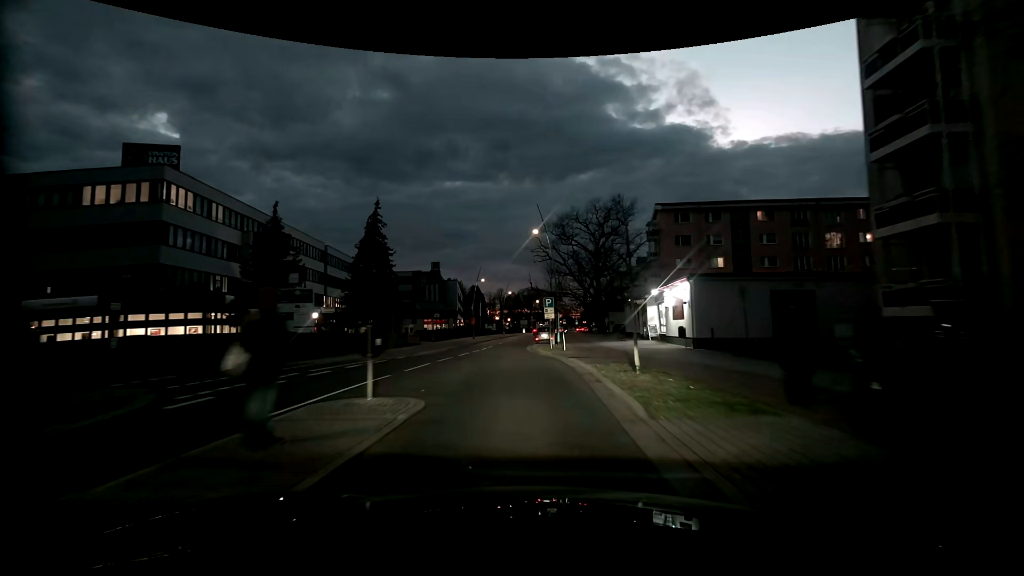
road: tertiary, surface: asphalt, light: Dusk
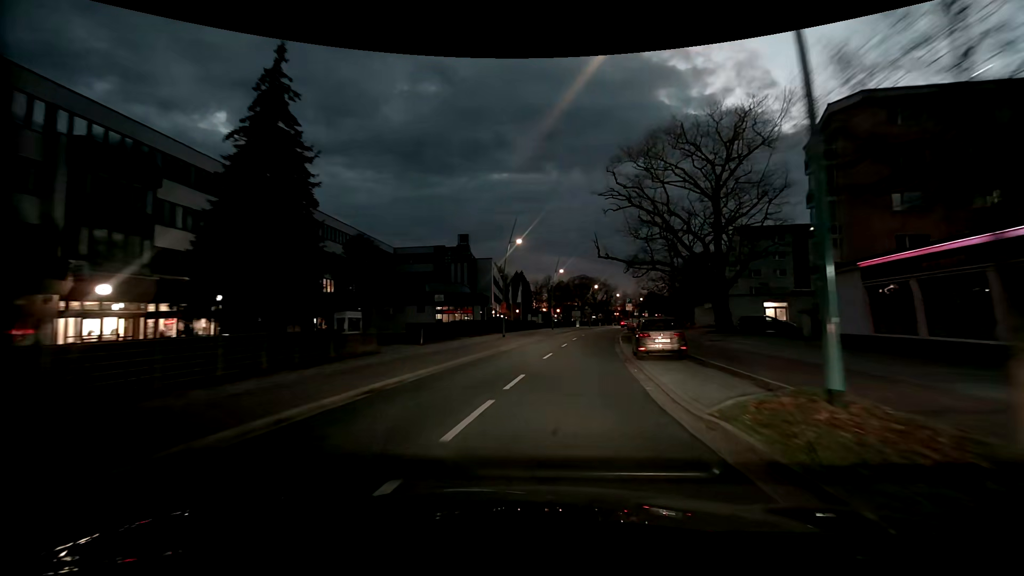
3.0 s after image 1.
(-2.0, +27.8) m; -5°
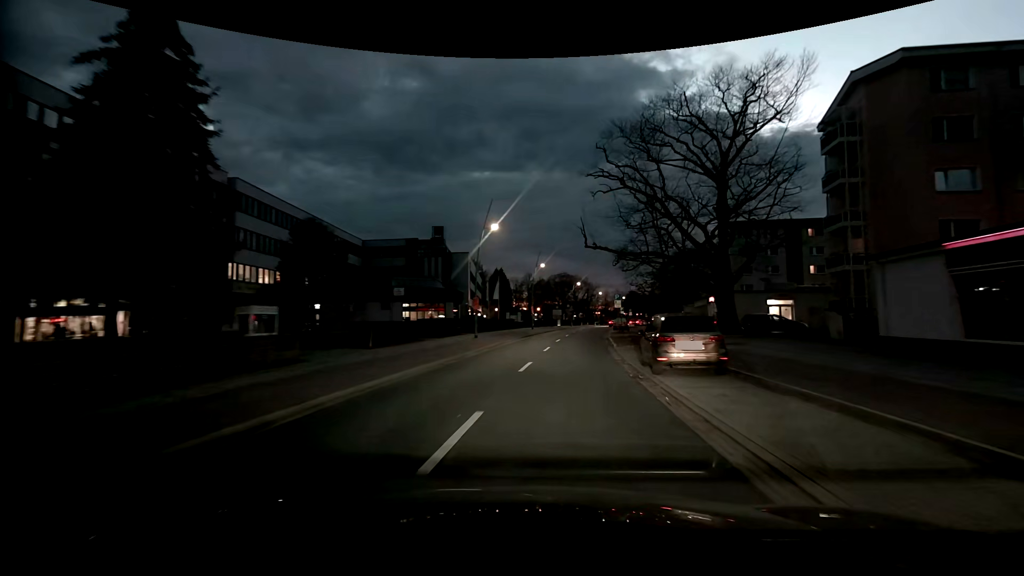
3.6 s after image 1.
(+0.1, +5.8) m; +3°
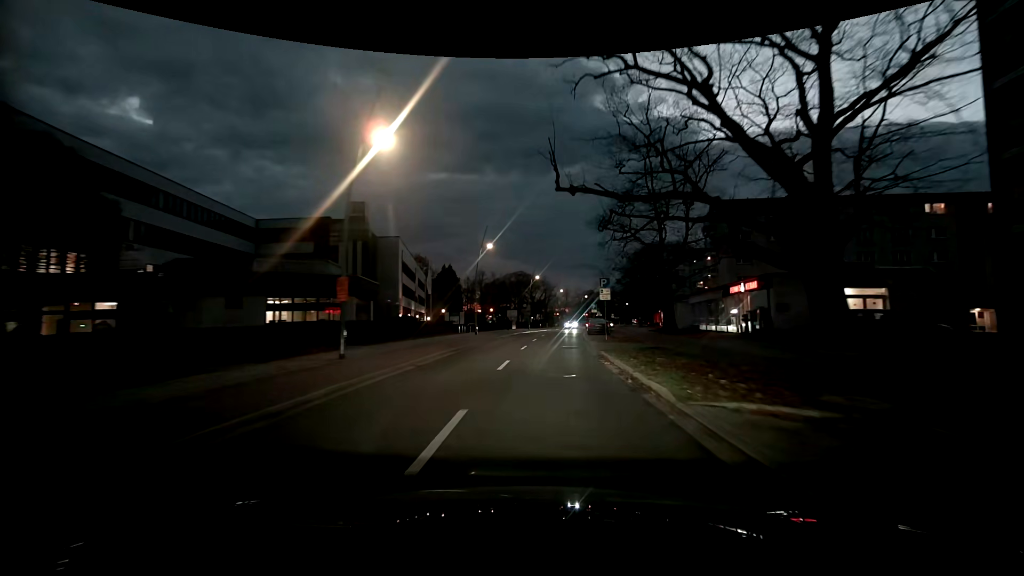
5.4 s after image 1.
(+0.8, +18.1) m; +4°
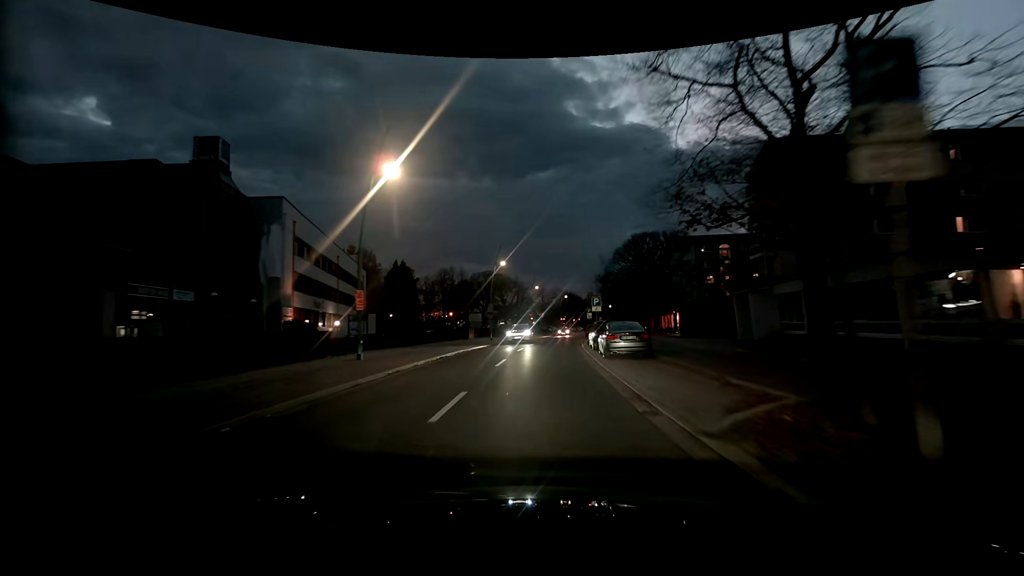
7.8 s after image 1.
(+0.6, +24.7) m; +3°
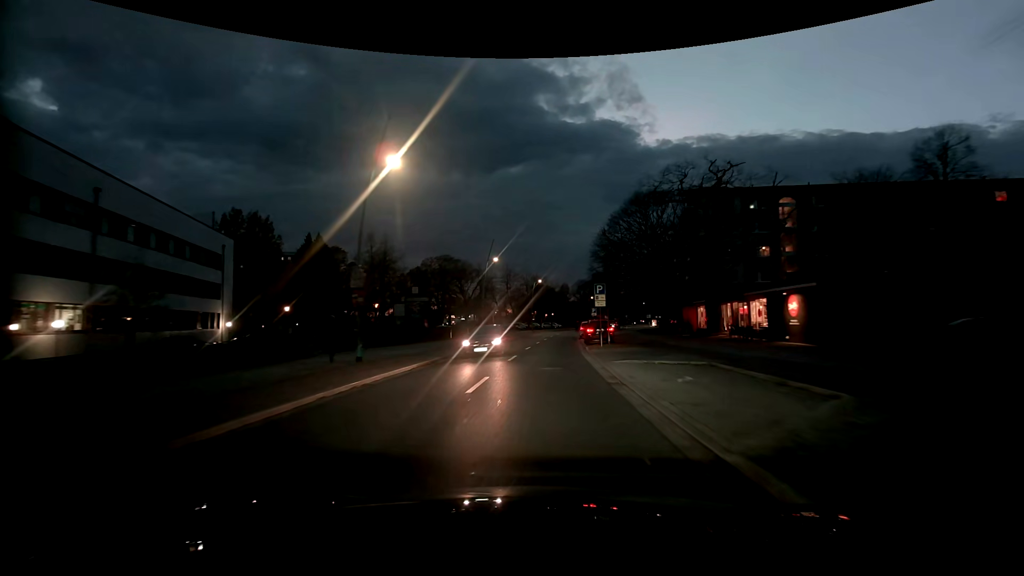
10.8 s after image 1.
(+0.8, +33.2) m; +3°
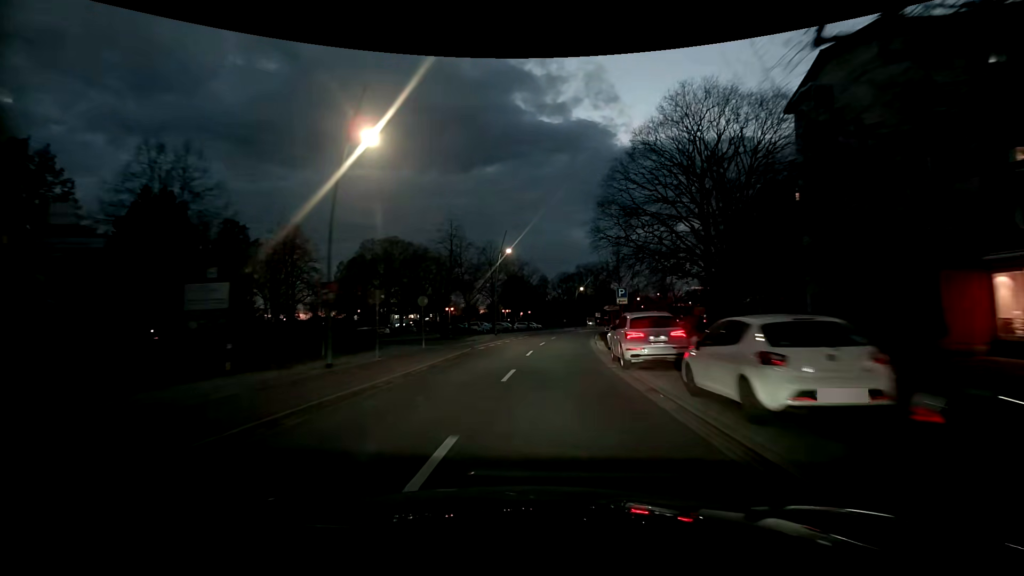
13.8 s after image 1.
(+0.8, +33.9) m; +3°
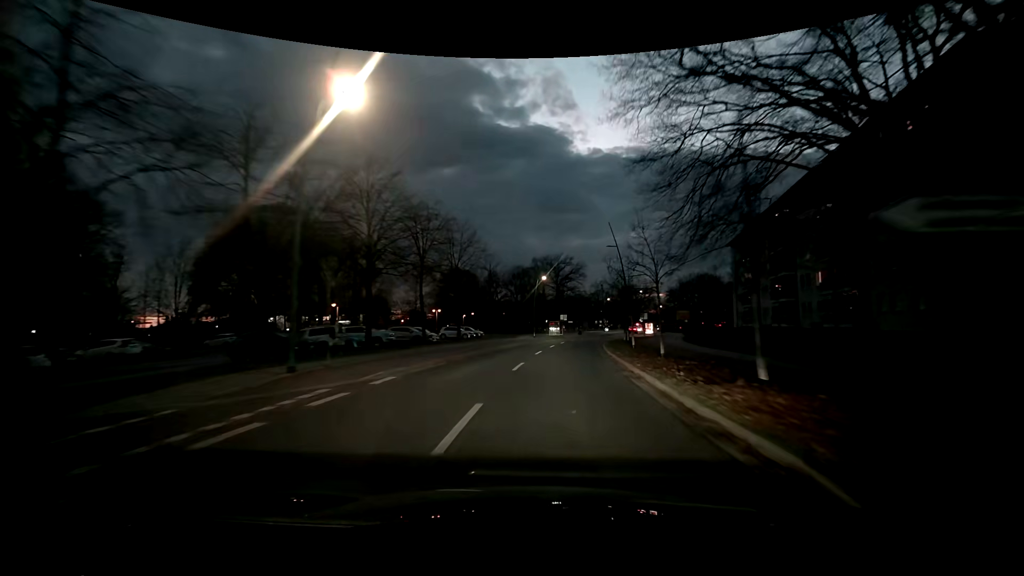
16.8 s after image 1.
(+1.4, +33.7) m; +5°
(0, +10) (+1, +20) (+2, +30) (+3, +40) (+5, +50) (+7, +59) (+10, +69) (+13, +79) (+15, +88) (+18, +98) m
